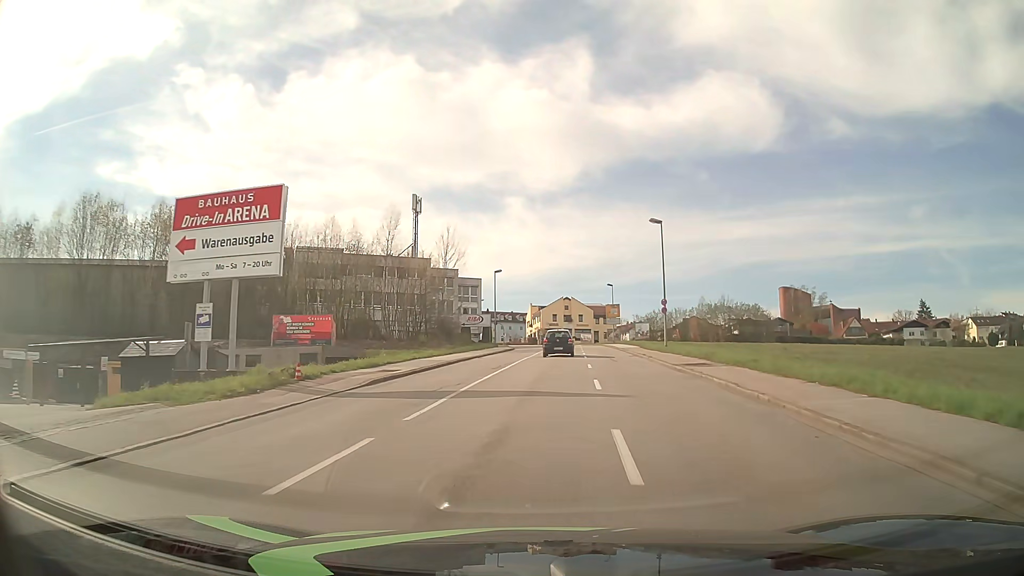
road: tertiary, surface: asphalt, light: Day
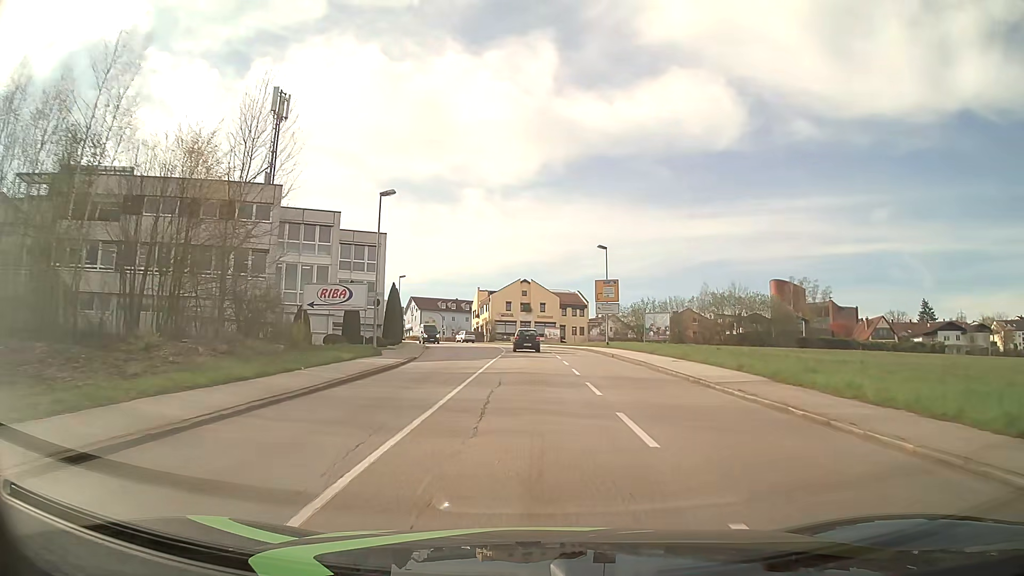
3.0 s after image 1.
(+1.3, +38.3) m; +3°
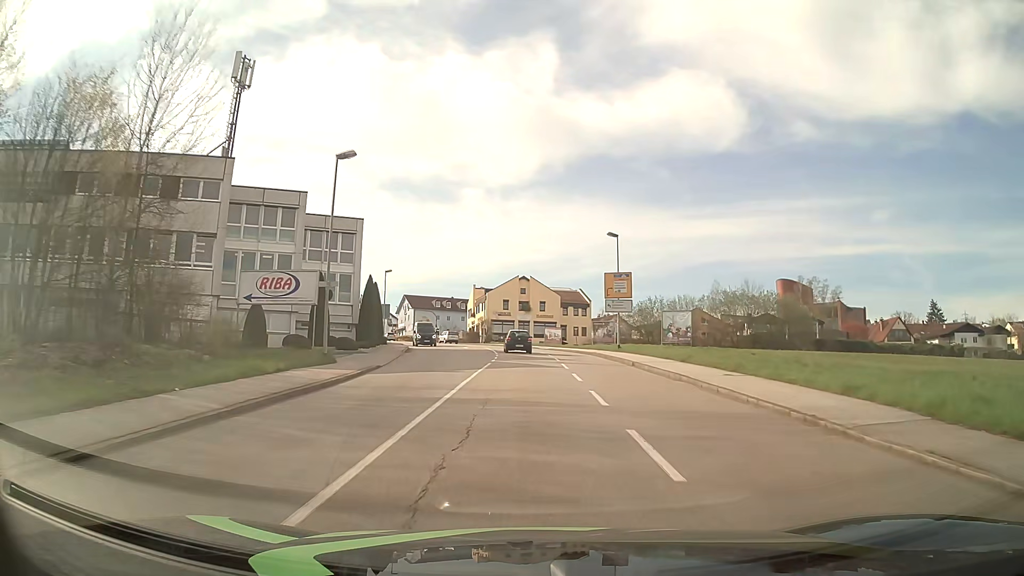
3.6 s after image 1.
(+0.1, +7.7) m; +1°
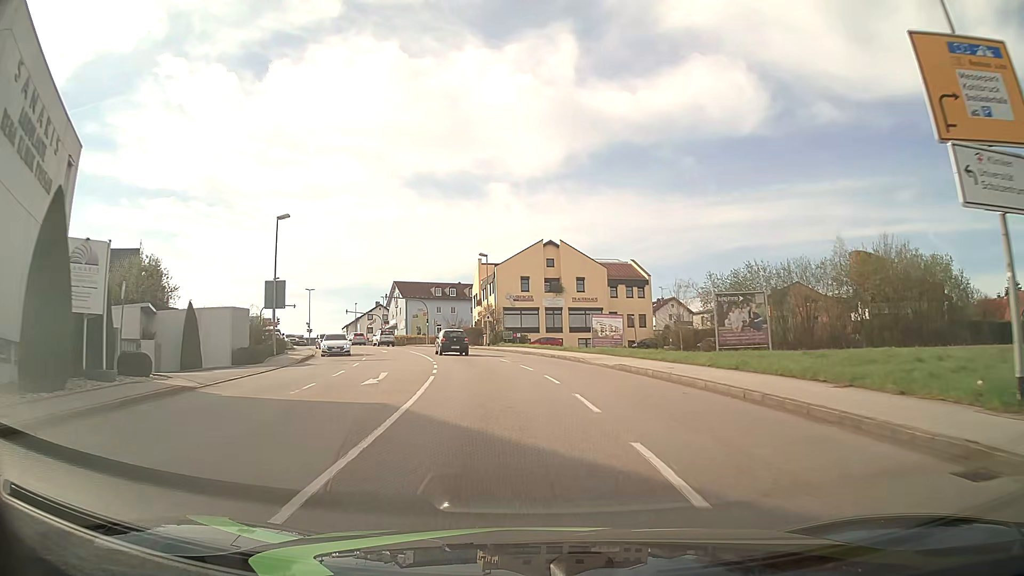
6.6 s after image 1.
(-0.3, +38.4) m; -3°
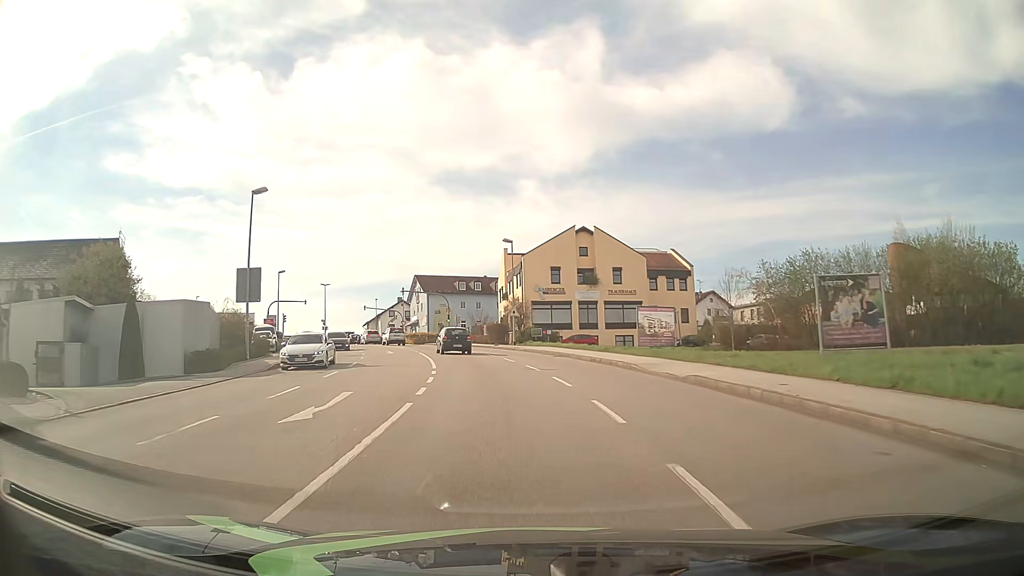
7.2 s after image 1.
(-0.1, +7.6) m; -2°
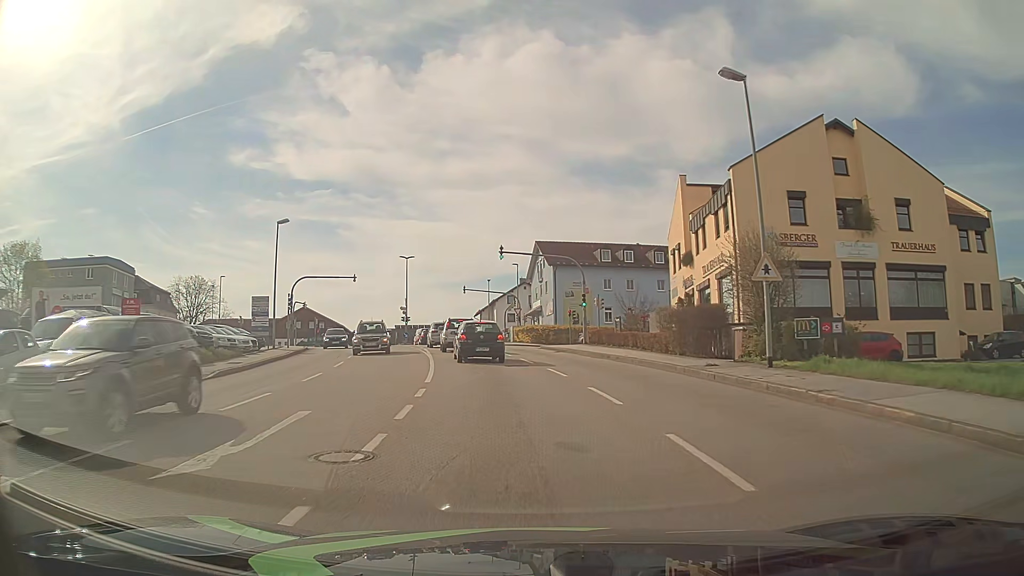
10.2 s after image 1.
(-3.7, +33.8) m; -12°
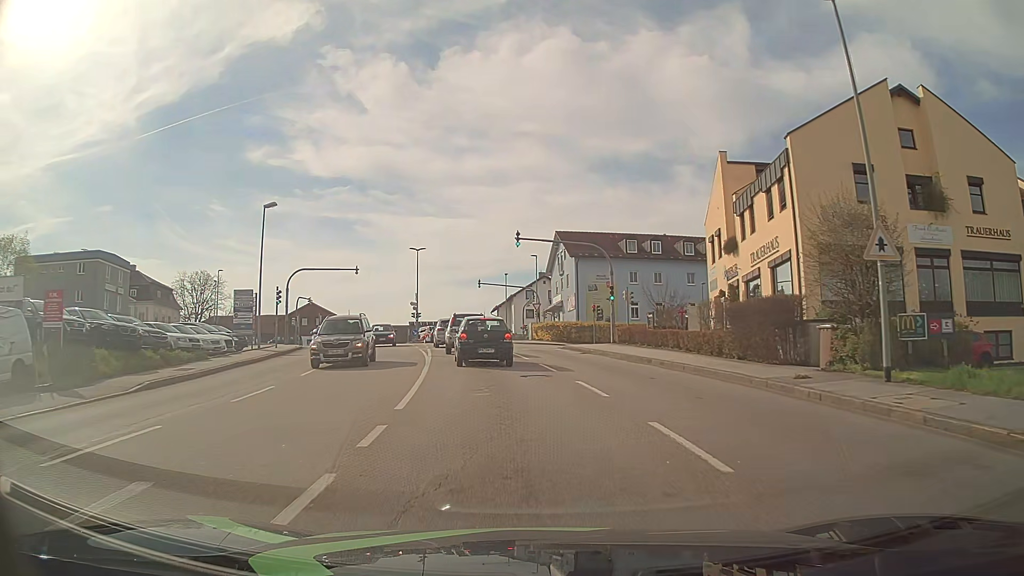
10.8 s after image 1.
(0.0, +5.2) m; -1°
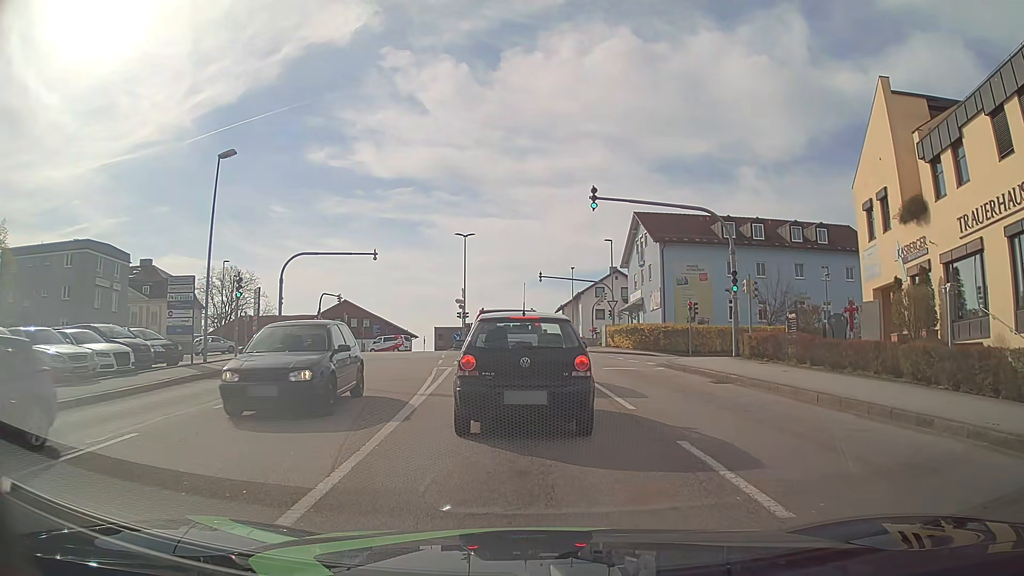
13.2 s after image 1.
(-0.5, +12.5) m; -5°
(0, +10) (-1, +20) (-2, +30) (-2, +40) (-3, +50) (-4, +60) (-7, +69) (-15, +75) (-25, +76) (-35, +75) m
